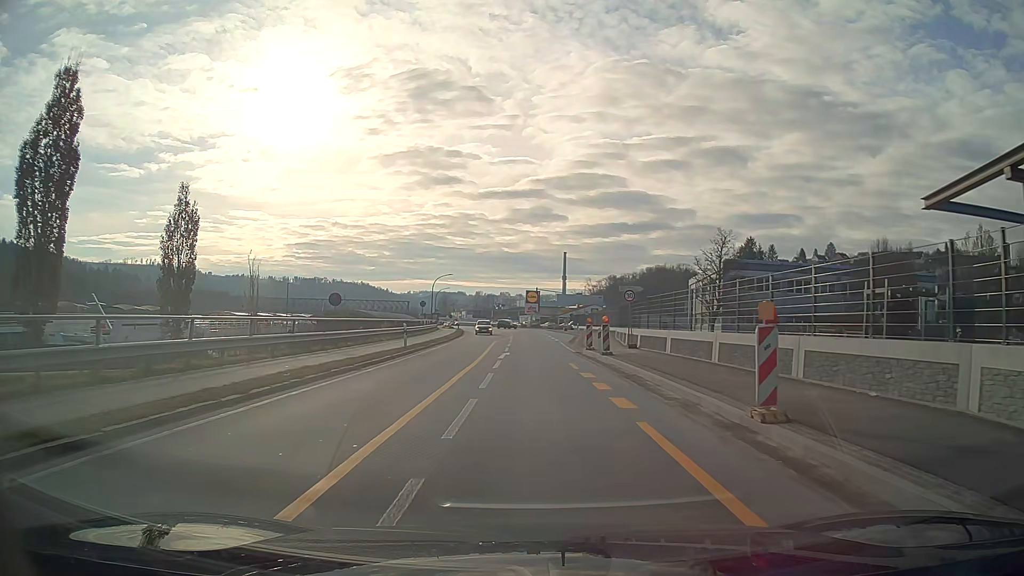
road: primary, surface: asphalt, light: Day
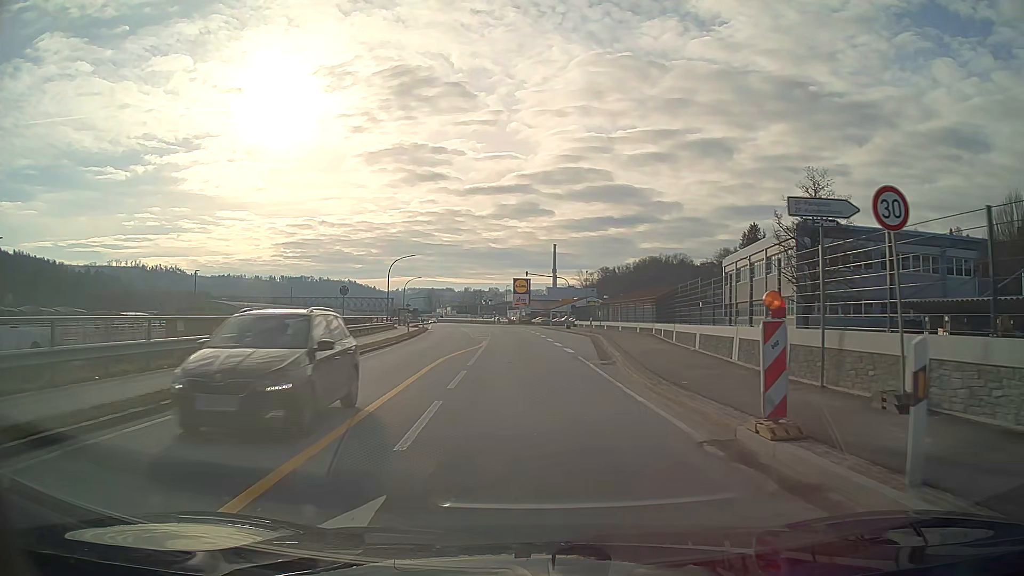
(+0.1, +25.0) m; +1°
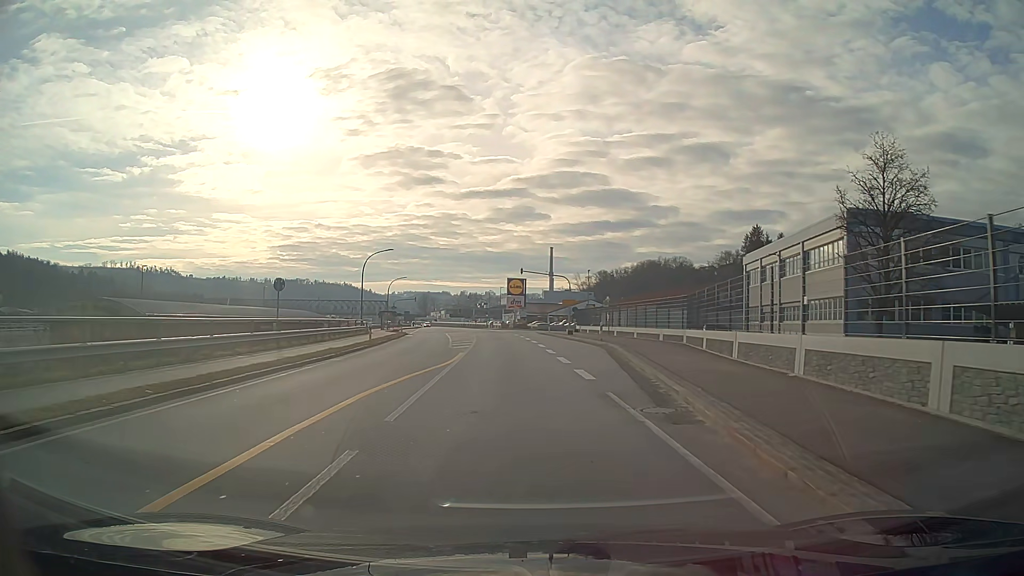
(0.0, +10.0) m; 0°
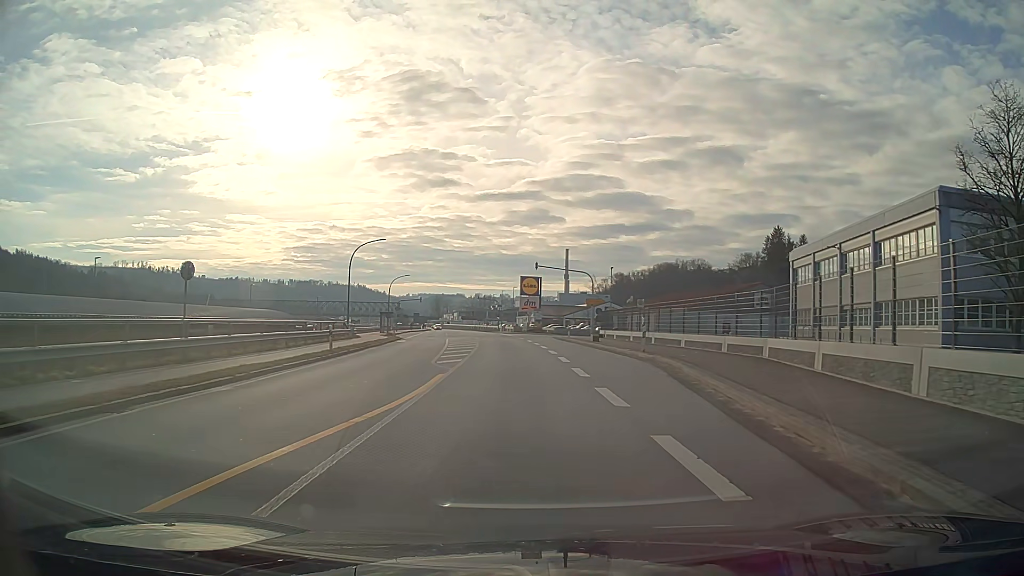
(-0.1, +9.9) m; -1°
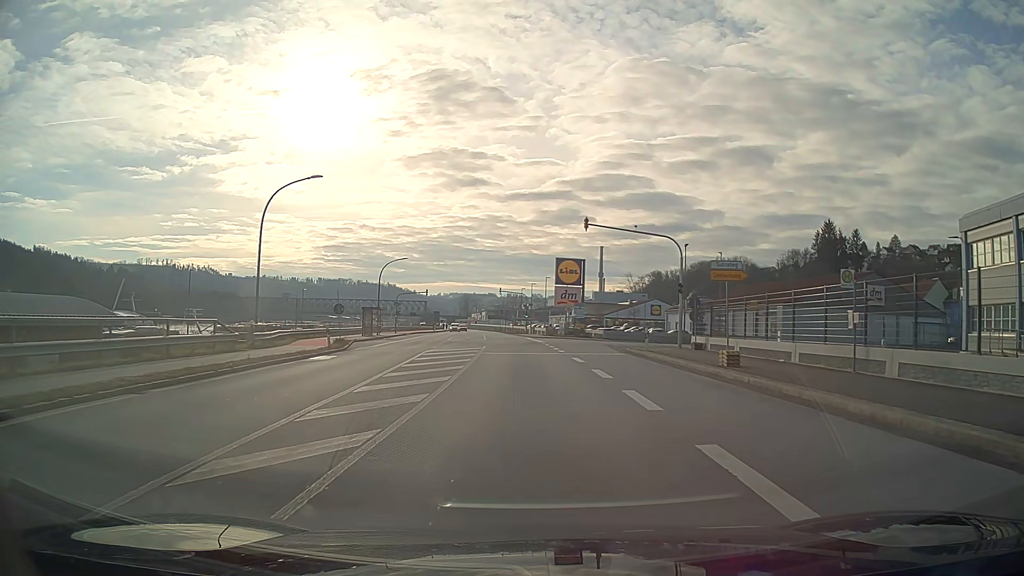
(-0.6, +24.8) m; -3°
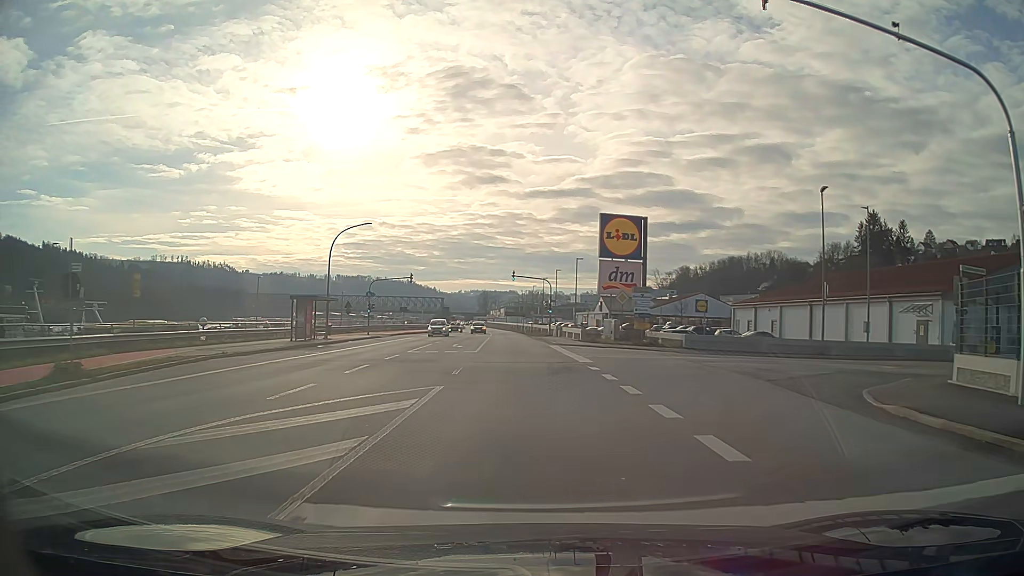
(-0.4, +24.9) m; -2°
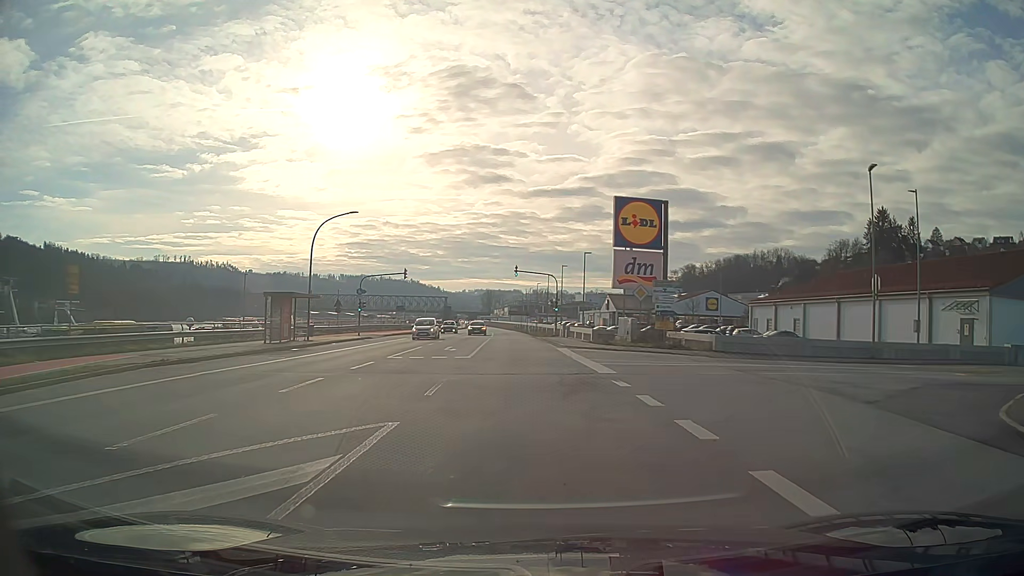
(0.0, +5.0) m; 0°
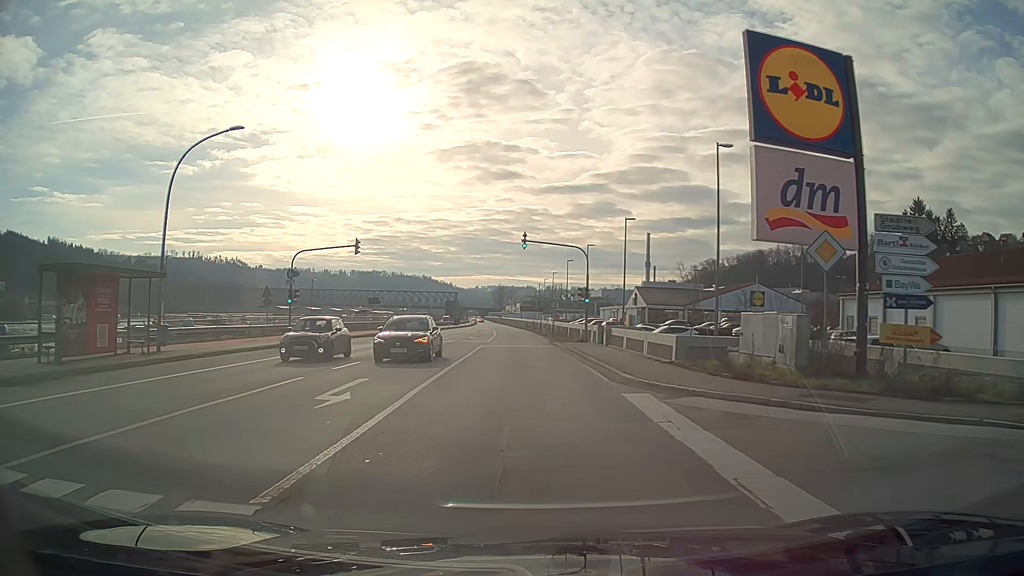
(-0.2, +20.0) m; -1°
(0, +10) (0, +20) (0, +30) (-1, +40) (-1, +50) (-1, +60) (-2, +70) (-3, +80) (-3, +90) (-4, +100) m
